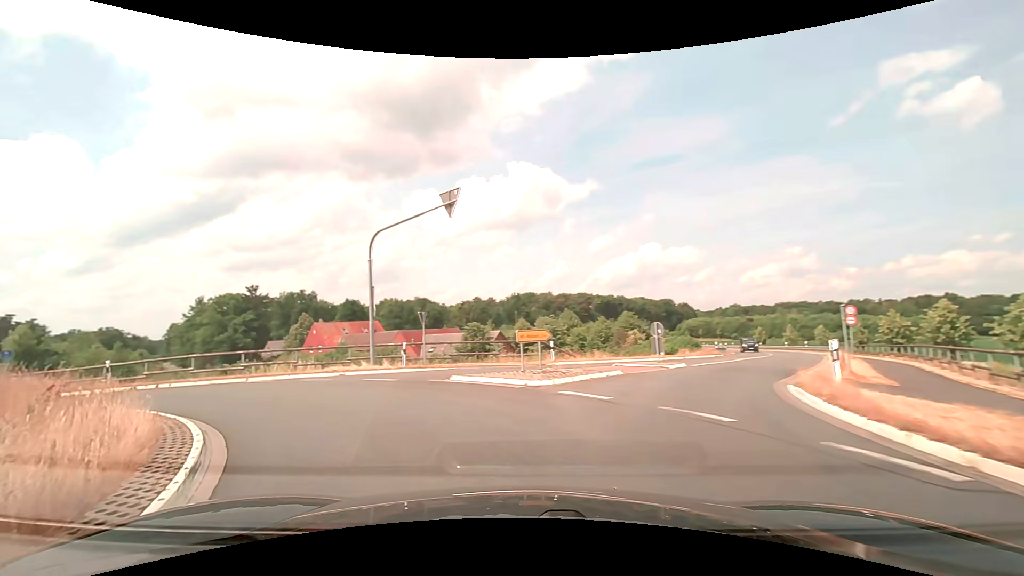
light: Day
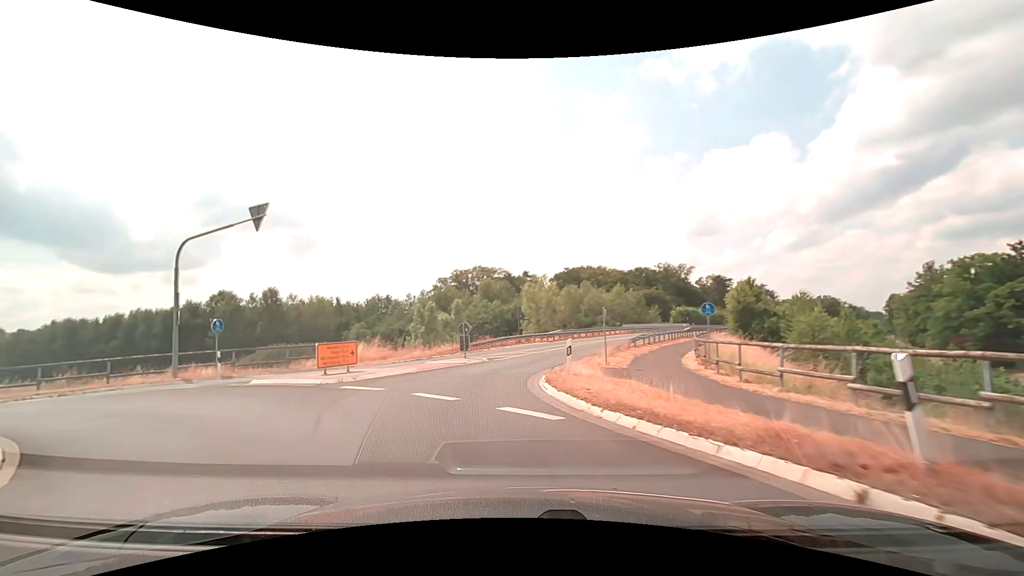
(-11.8, +16.5) m; -71°
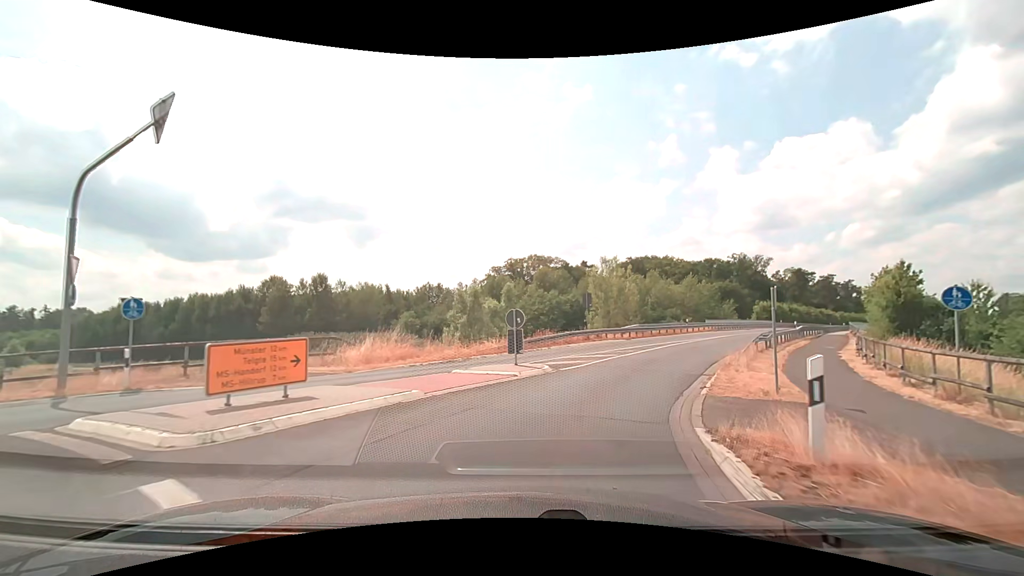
(-0.8, +9.1) m; -7°
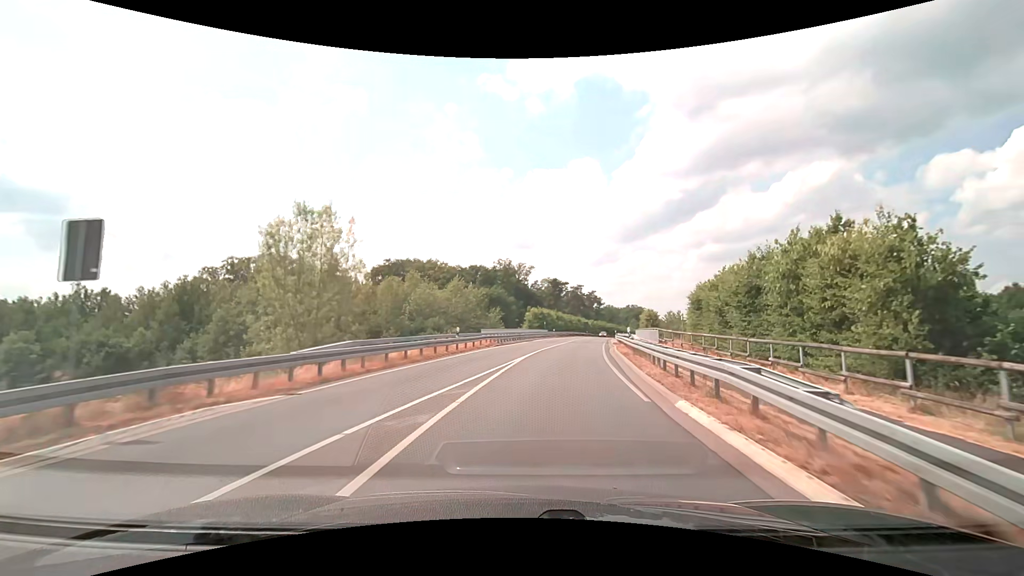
(+6.0, +23.2) m; +26°
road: secondary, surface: asphalt
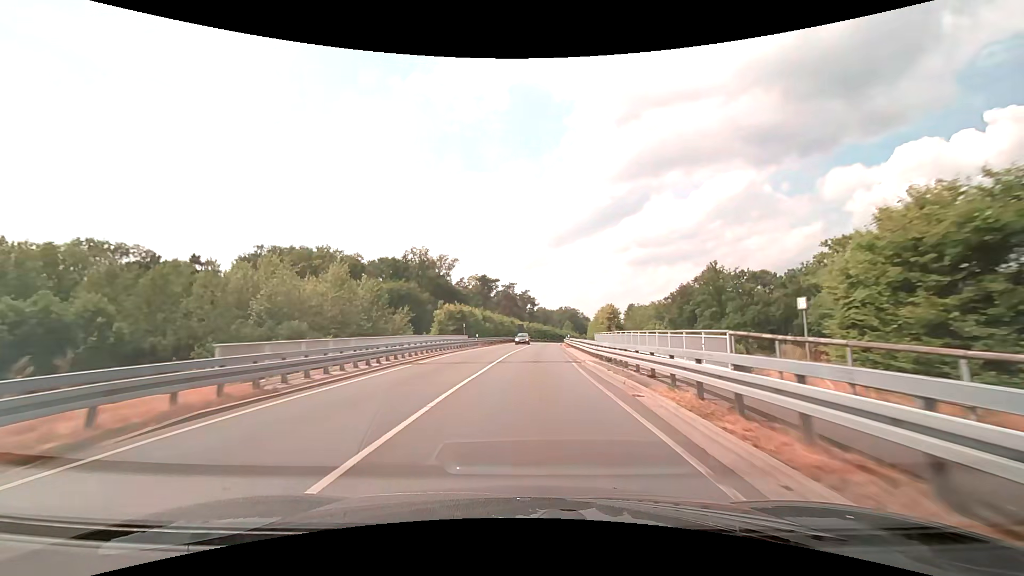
(+2.5, +26.7) m; +8°
(0, +10) (0, +20) (+1, +30) (+1, +40) (+2, +50) (+2, +60) (+3, +70) (+4, +80) (+5, +90) (+6, +100) m
